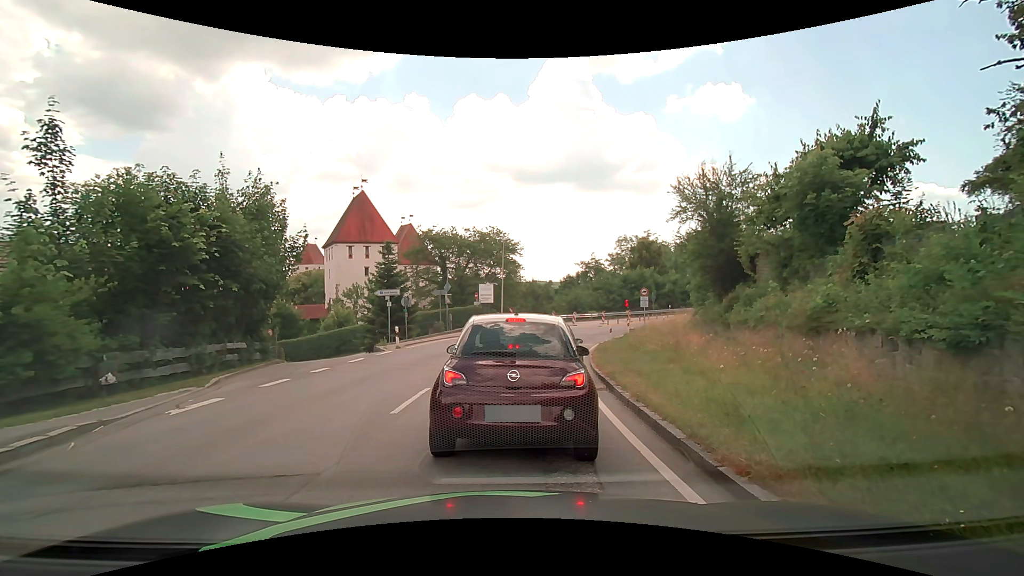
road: secondary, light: Day
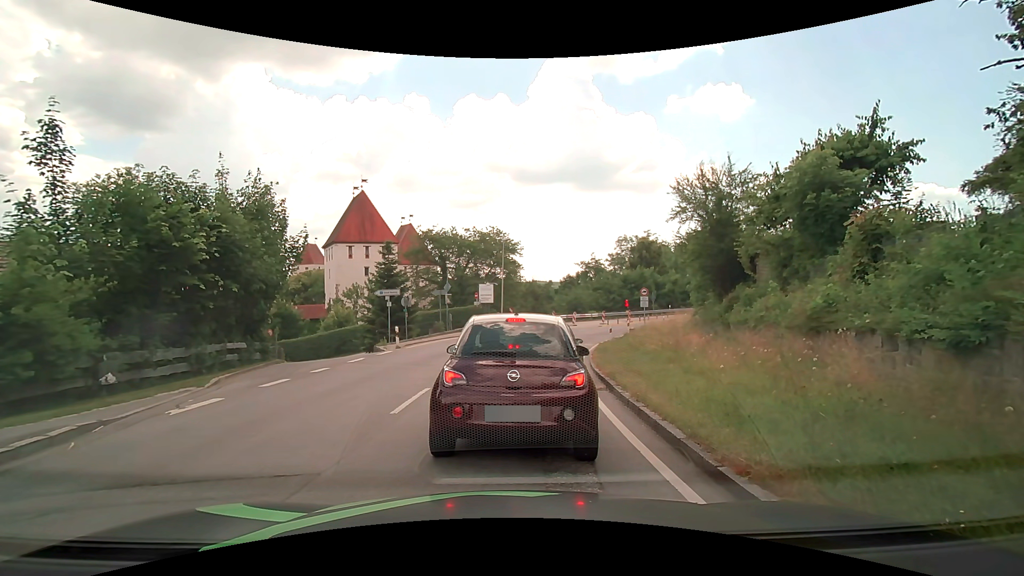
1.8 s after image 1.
(0.0, 0.0) m; 0°
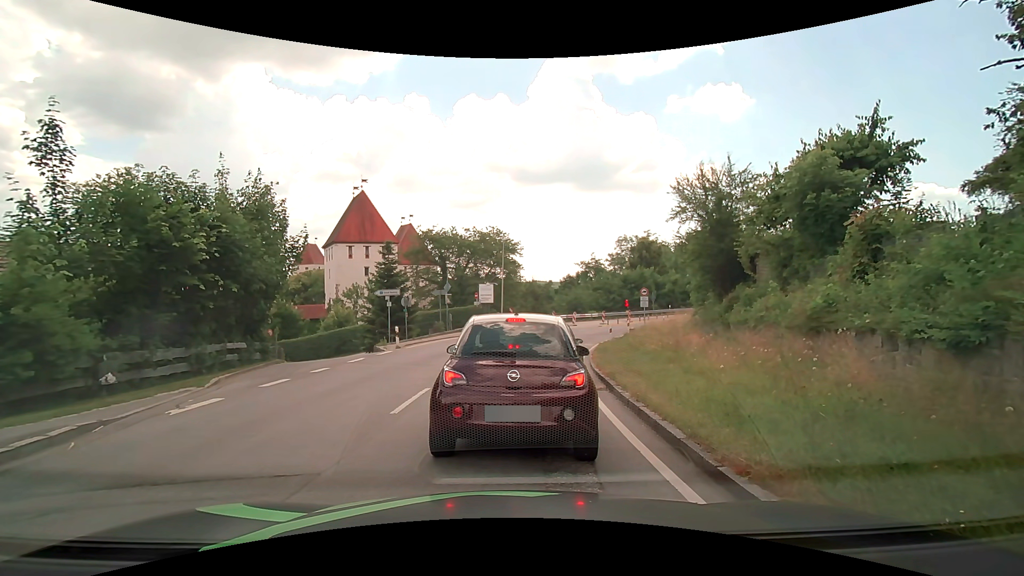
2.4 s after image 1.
(0.0, 0.0) m; 0°
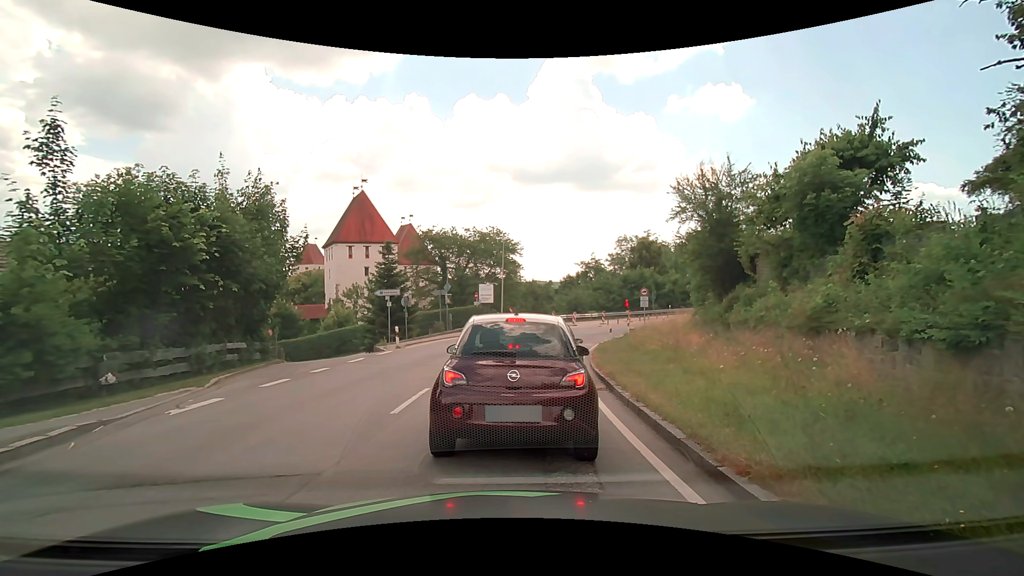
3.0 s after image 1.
(0.0, 0.0) m; 0°
